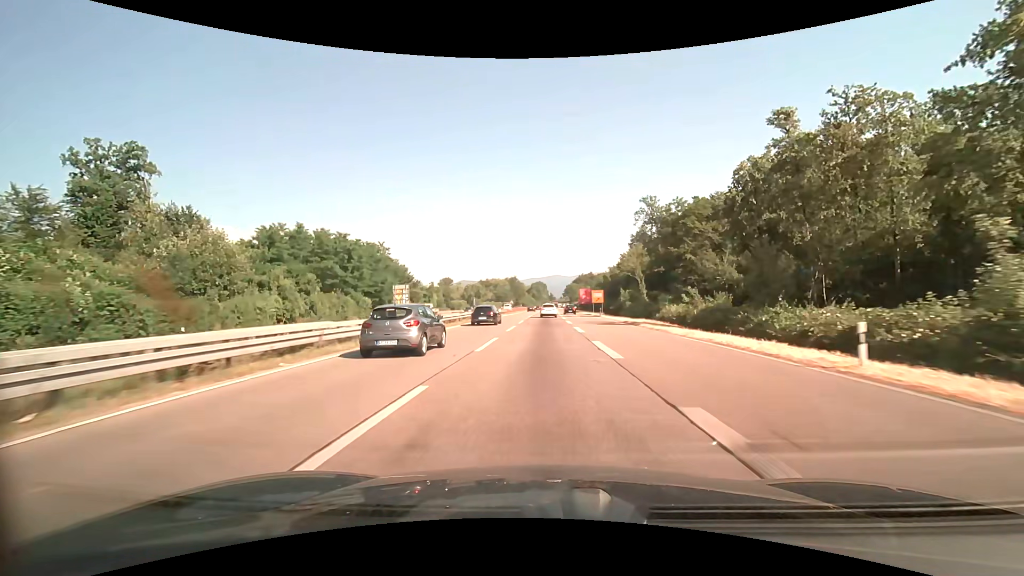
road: trunk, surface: asphalt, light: Day
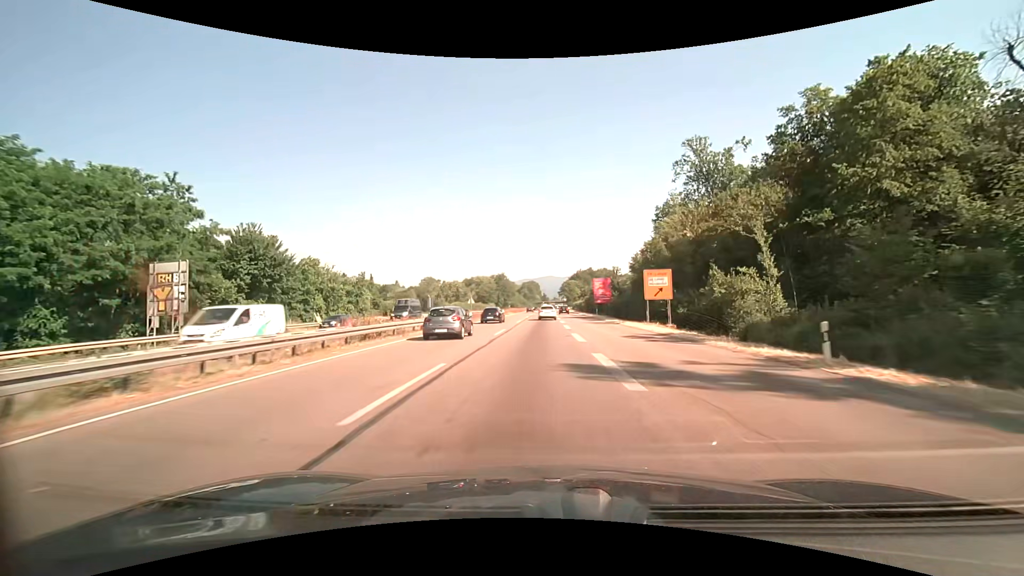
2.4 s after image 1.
(+0.4, +50.4) m; +1°
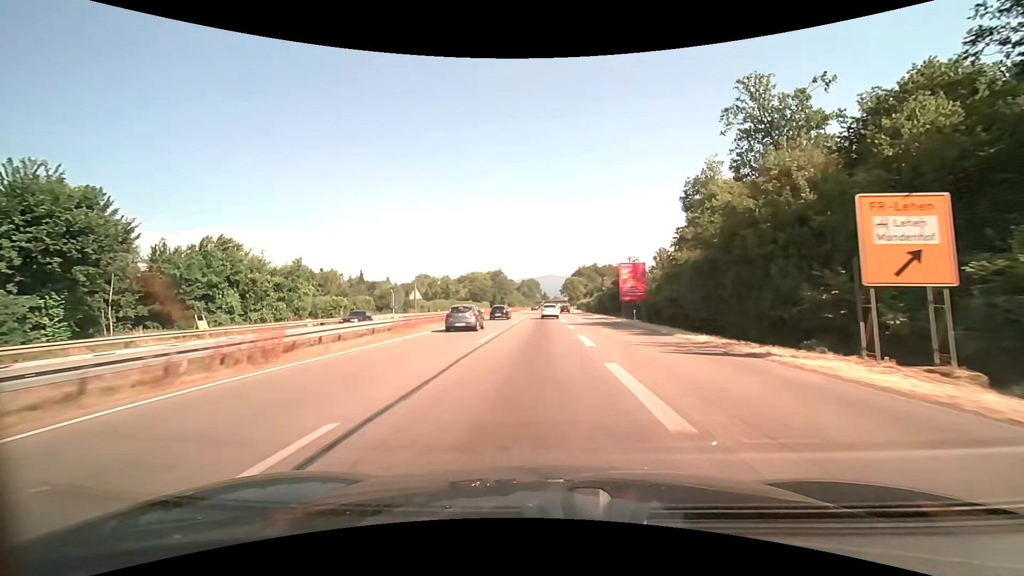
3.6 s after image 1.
(0.0, +24.6) m; 0°
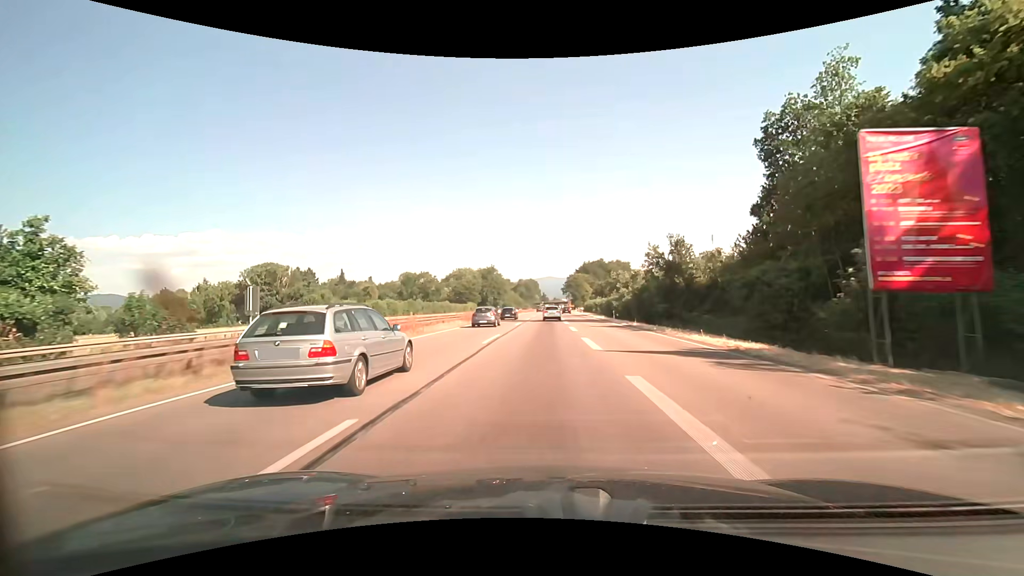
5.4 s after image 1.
(+0.1, +36.8) m; 0°
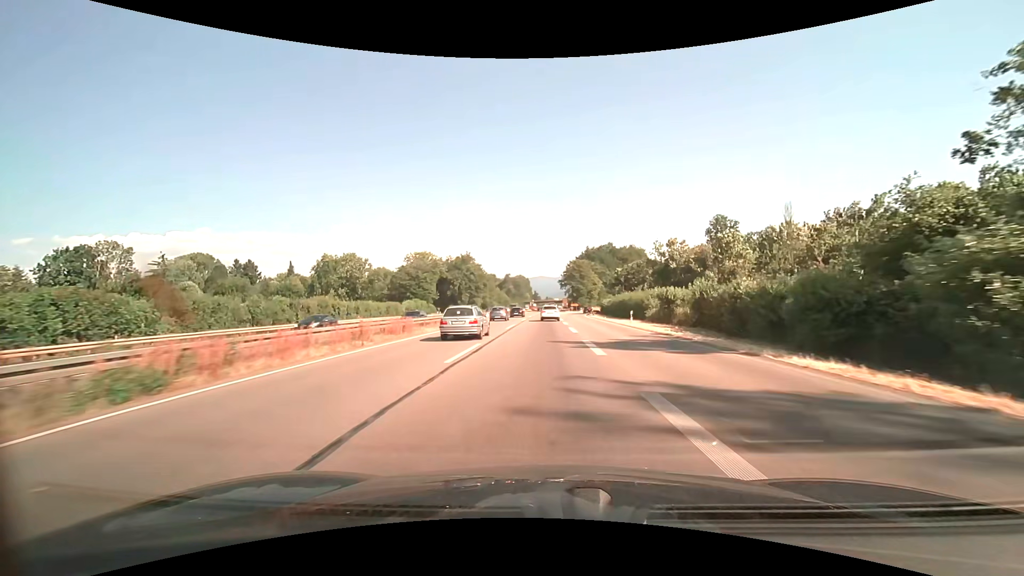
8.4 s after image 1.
(+0.5, +62.1) m; +1°
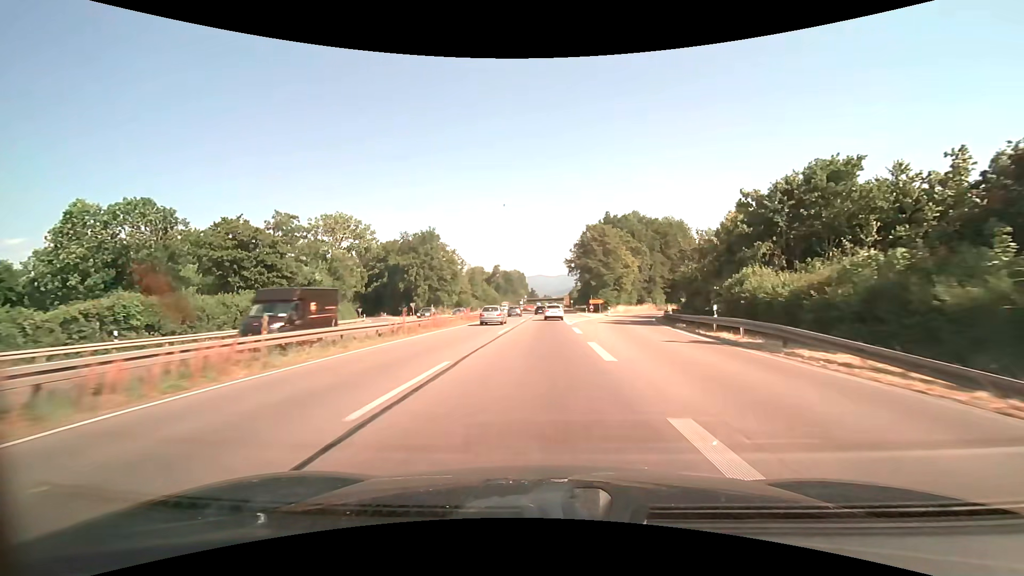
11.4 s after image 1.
(+0.2, +61.7) m; 0°
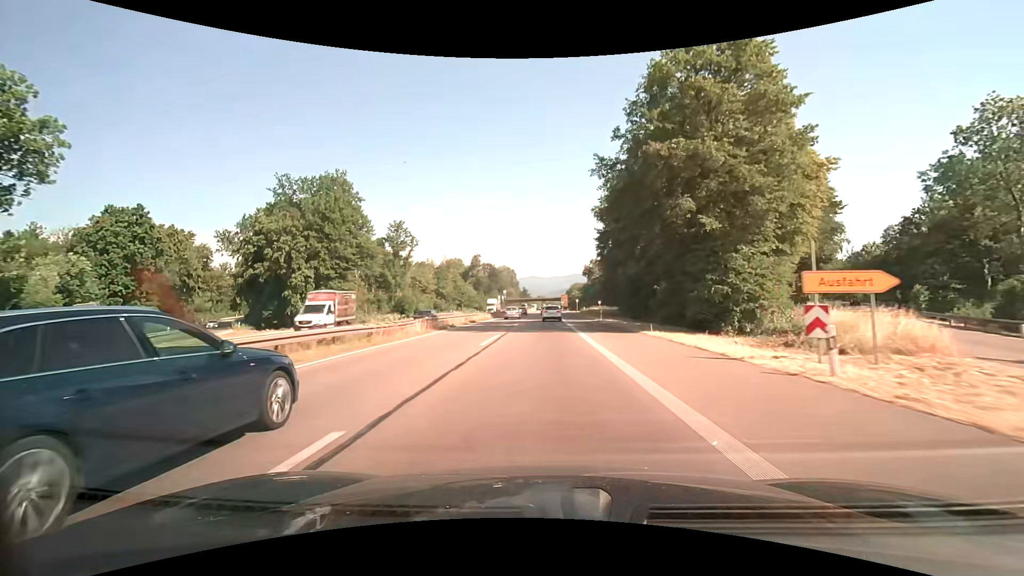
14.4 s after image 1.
(+0.5, +61.1) m; +1°
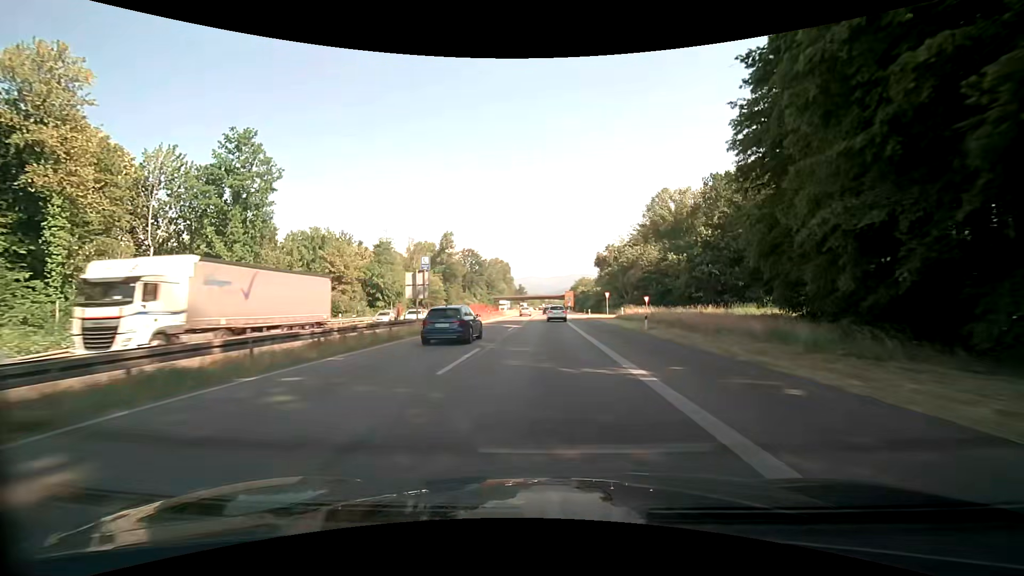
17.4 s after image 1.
(-0.1, +61.8) m; 0°
(0, +10) (0, +20) (0, +30) (0, +40) (0, +50) (0, +60) (0, +70) (0, +80) (0, +90) (0, +100) m
